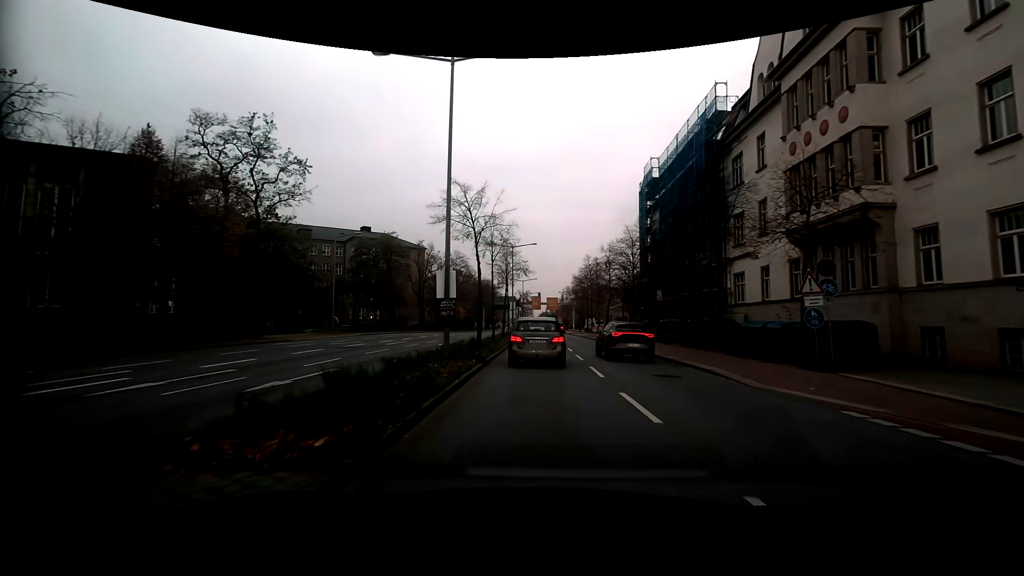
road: secondary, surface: asphalt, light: Day
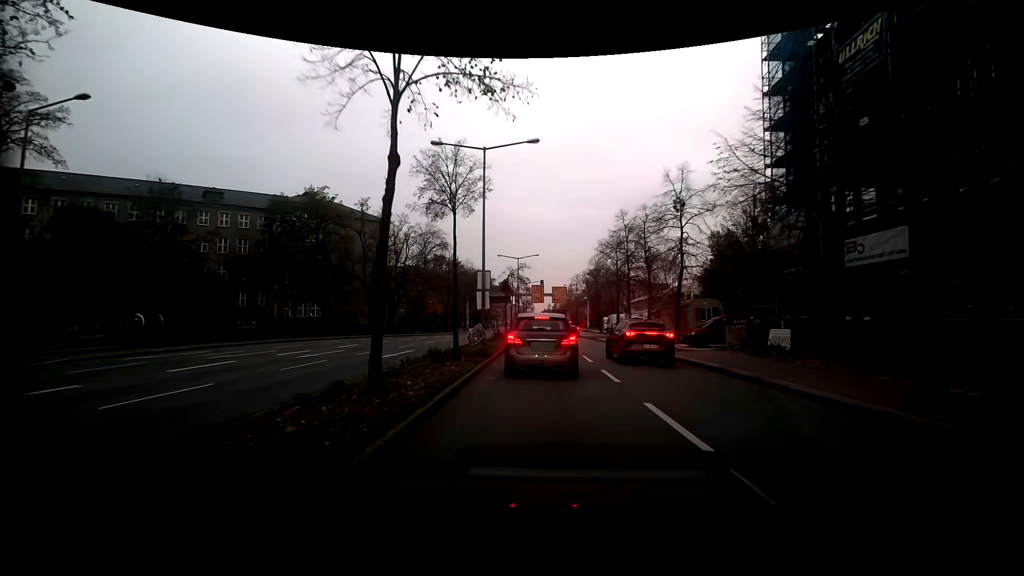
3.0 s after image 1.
(-0.1, +31.2) m; 0°
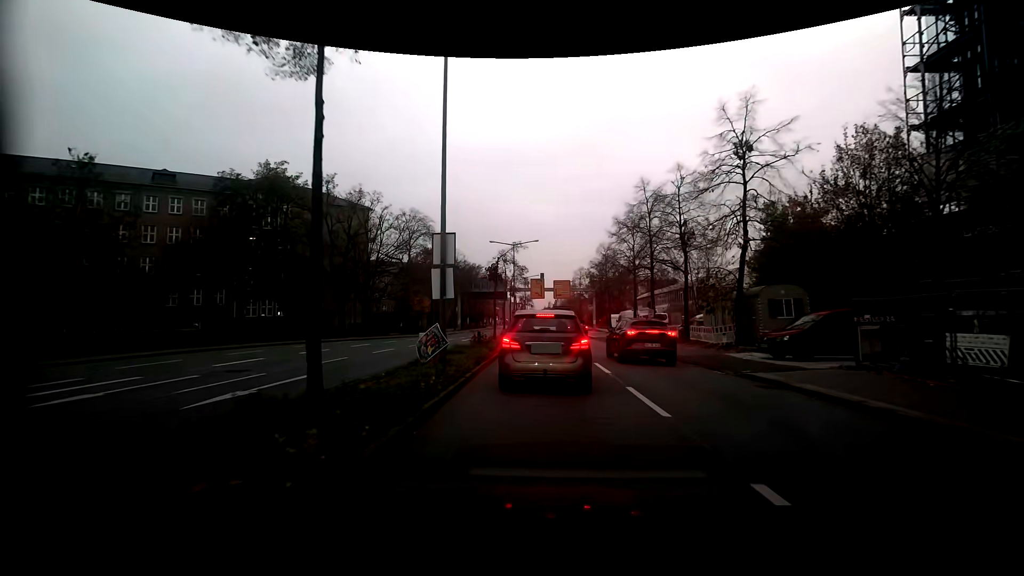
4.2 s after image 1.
(+0.1, +9.7) m; +1°
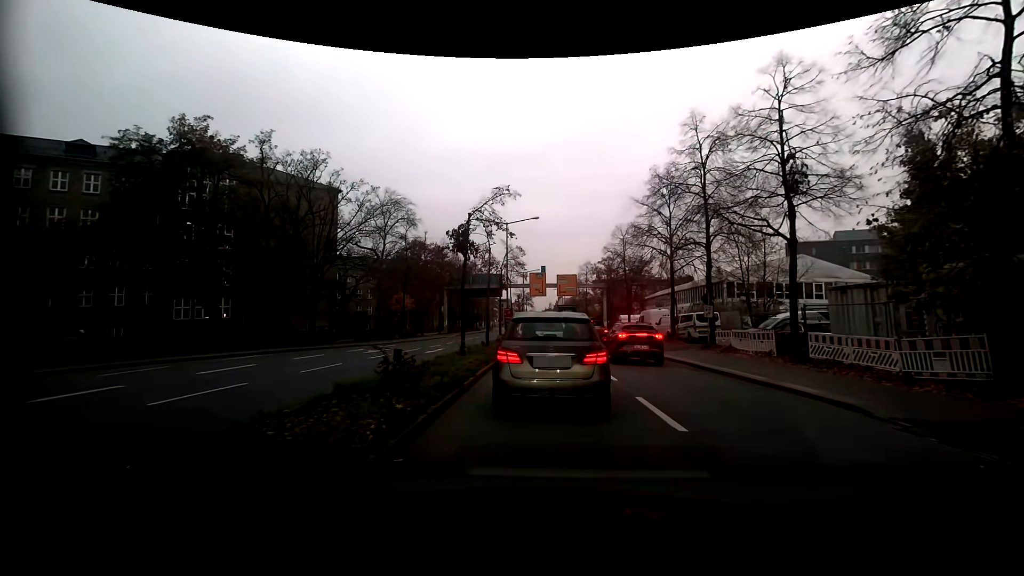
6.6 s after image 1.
(-0.1, +12.2) m; -1°
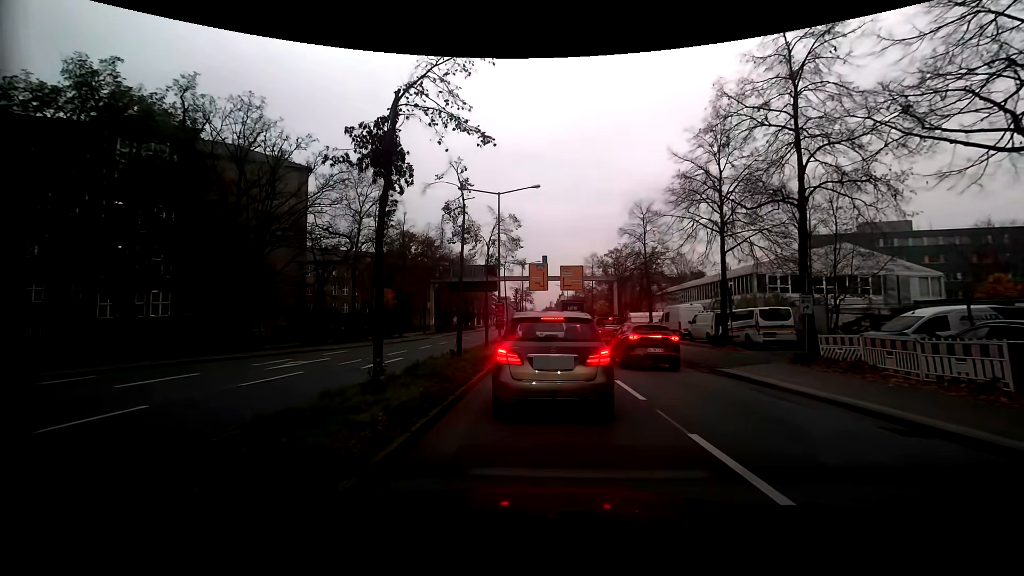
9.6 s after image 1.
(+0.1, +8.9) m; +2°
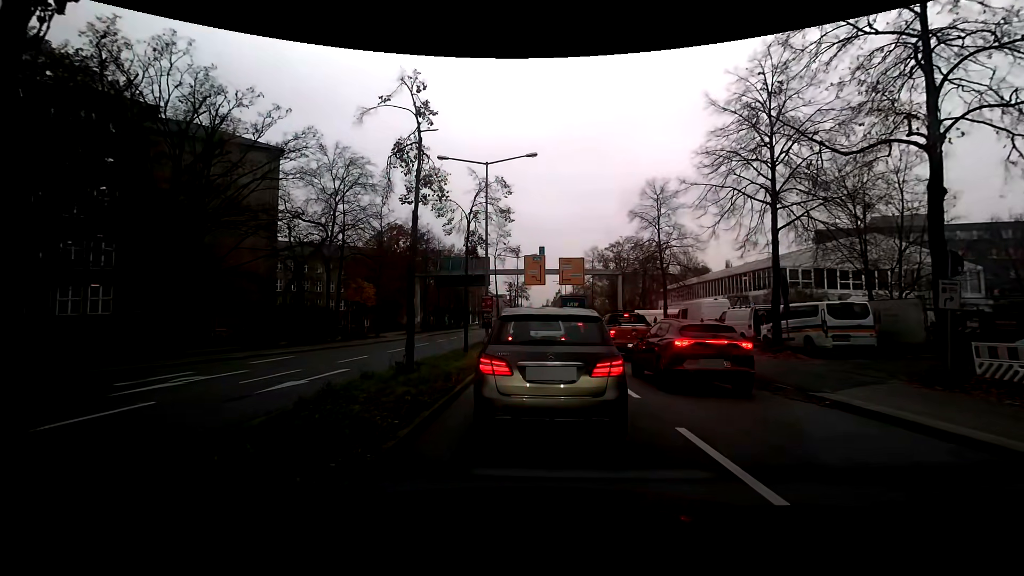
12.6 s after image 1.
(-0.2, +5.6) m; -1°
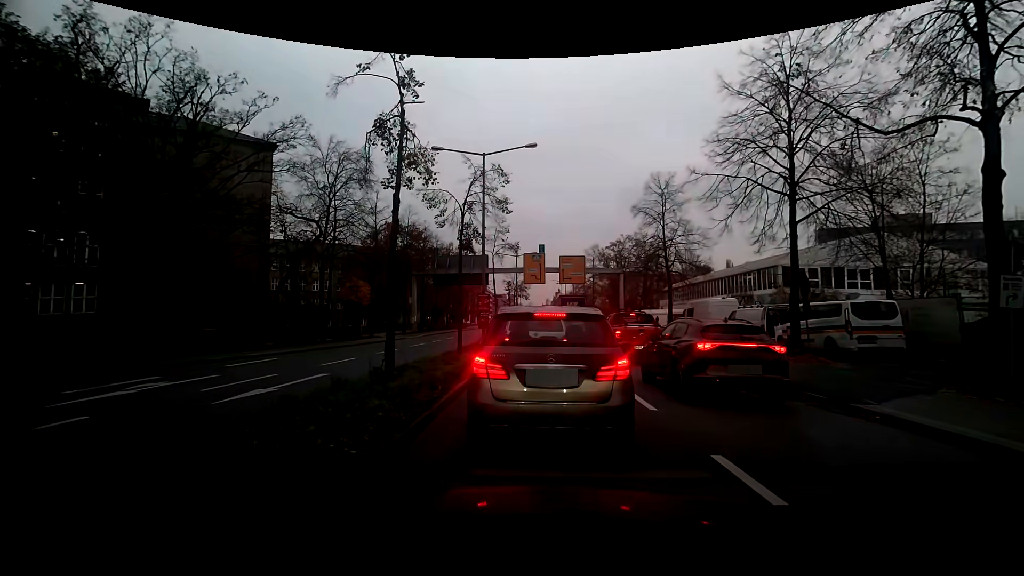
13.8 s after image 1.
(0.0, +1.3) m; 0°
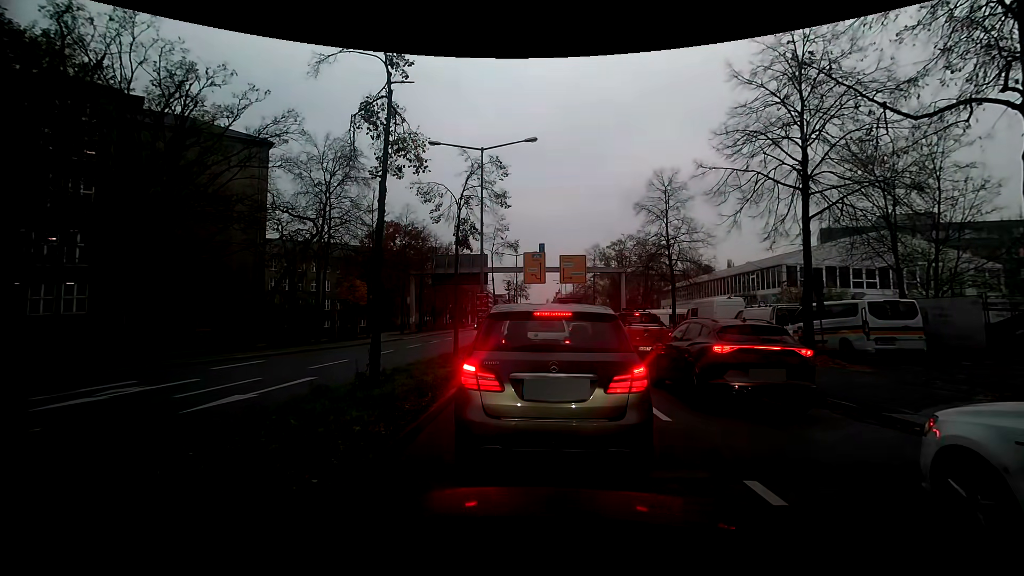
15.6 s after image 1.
(0.0, +0.7) m; 0°
